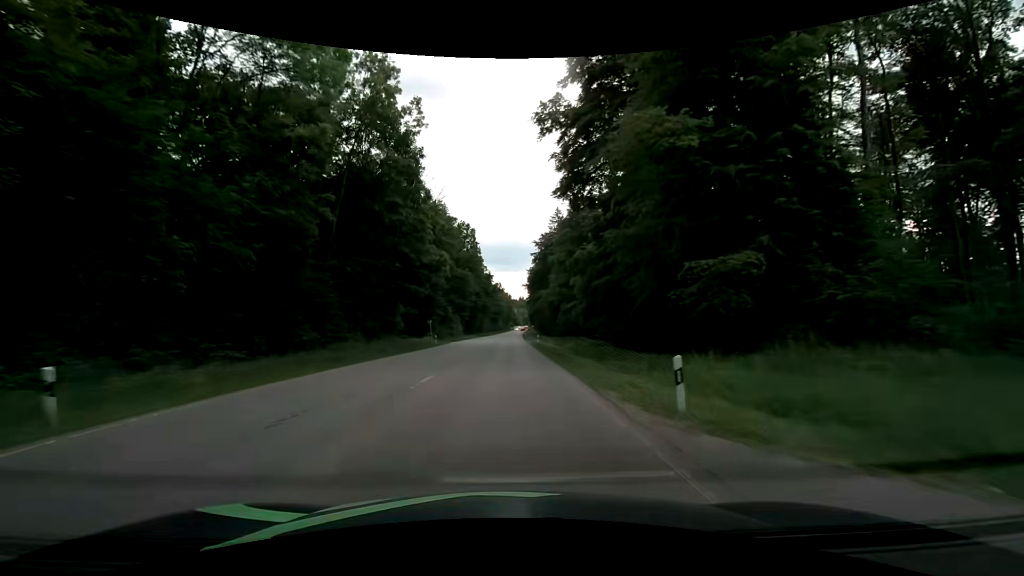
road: secondary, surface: asphalt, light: Day
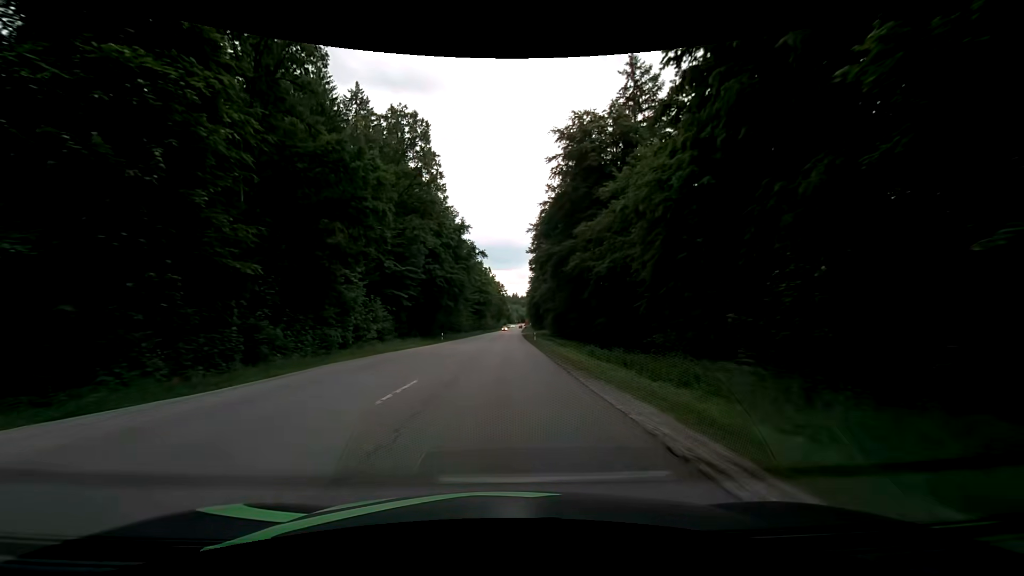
(+0.5, +62.4) m; +1°
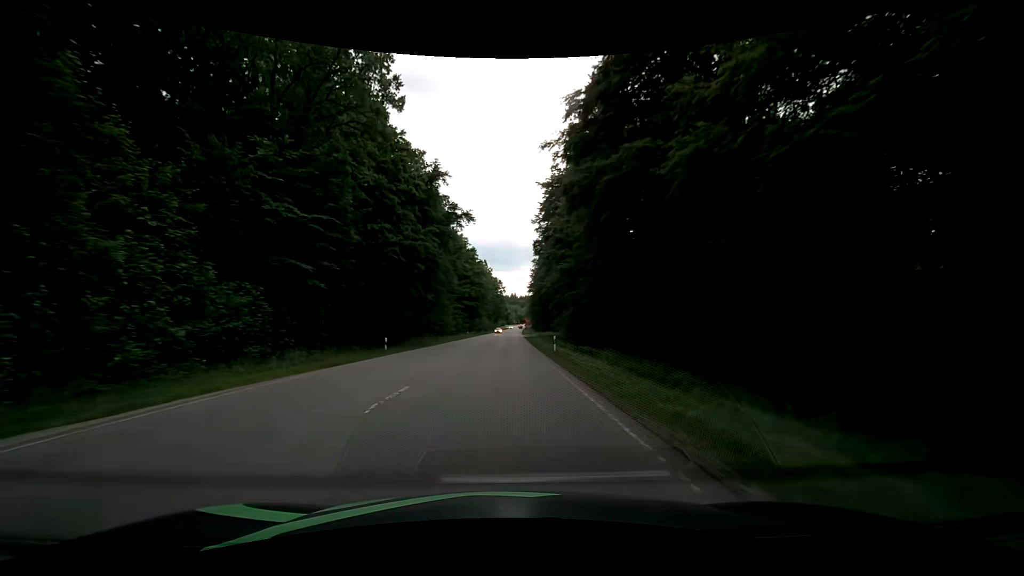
(-0.1, +25.0) m; 0°
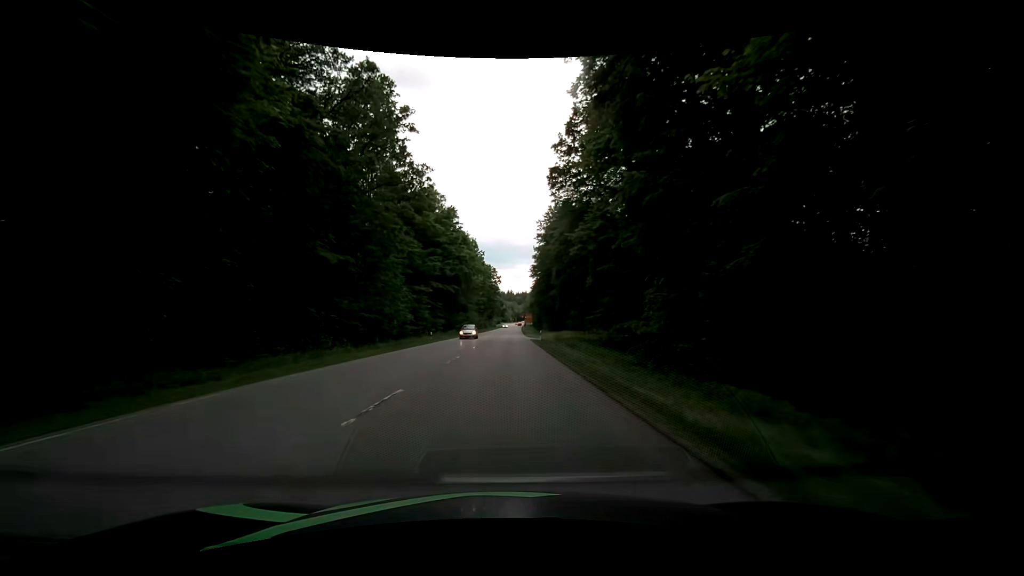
(+0.1, +37.3) m; 0°
